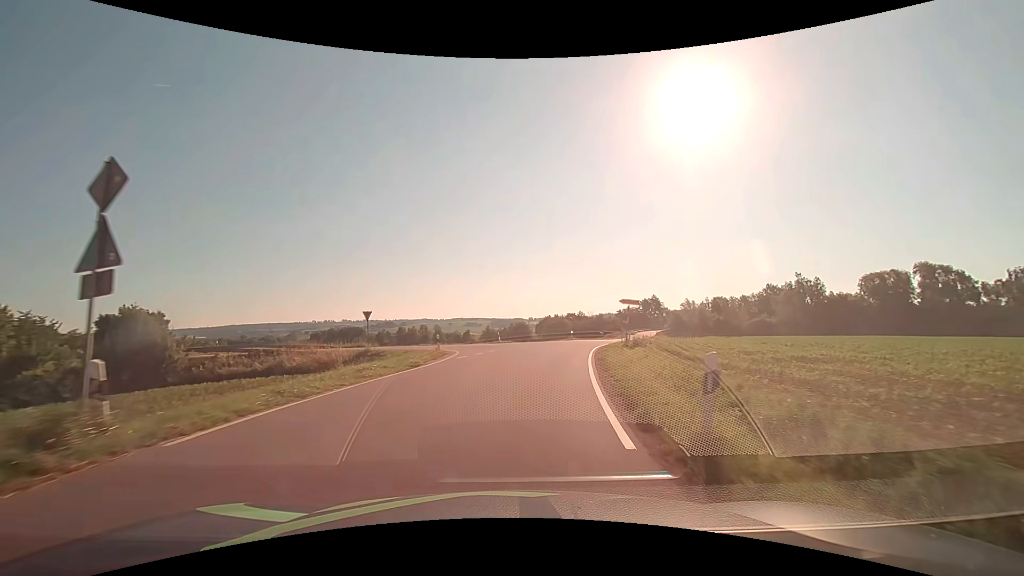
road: tertiary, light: Day
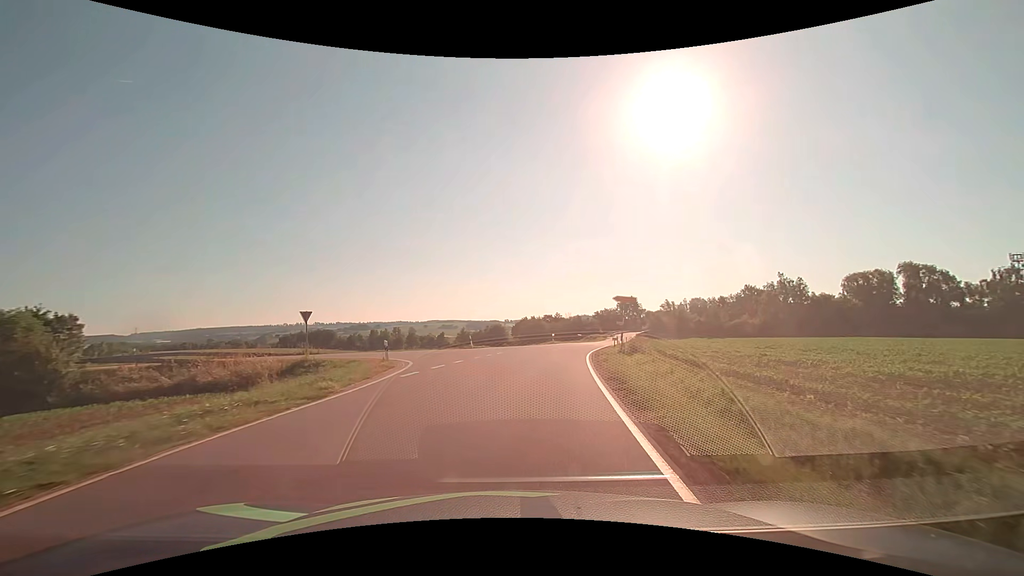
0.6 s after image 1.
(+0.1, +6.4) m; +3°
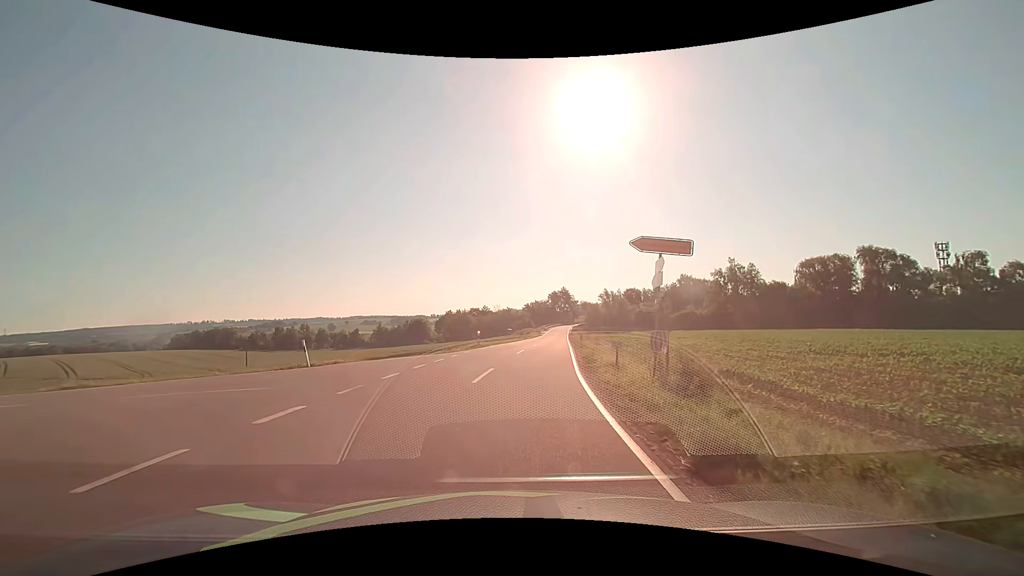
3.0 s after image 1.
(+1.7, +20.3) m; +9°
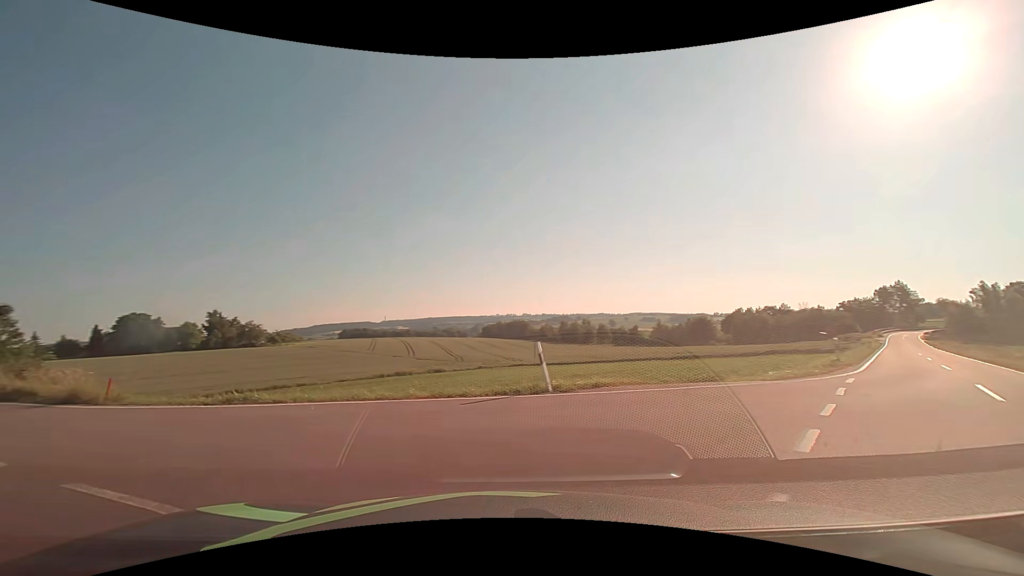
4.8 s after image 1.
(-1.9, +10.3) m; -30°
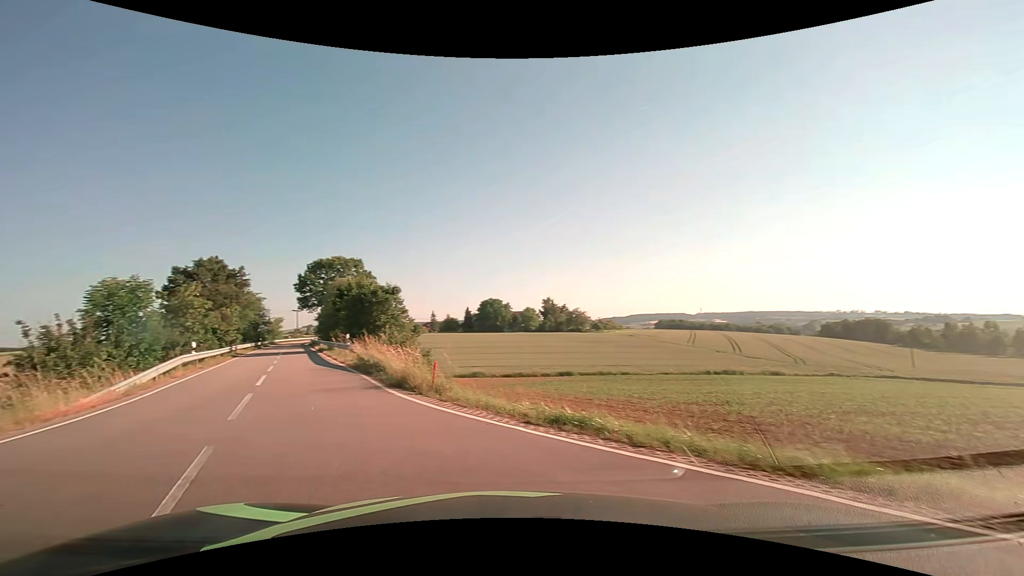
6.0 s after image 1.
(-1.8, +5.8) m; -35°
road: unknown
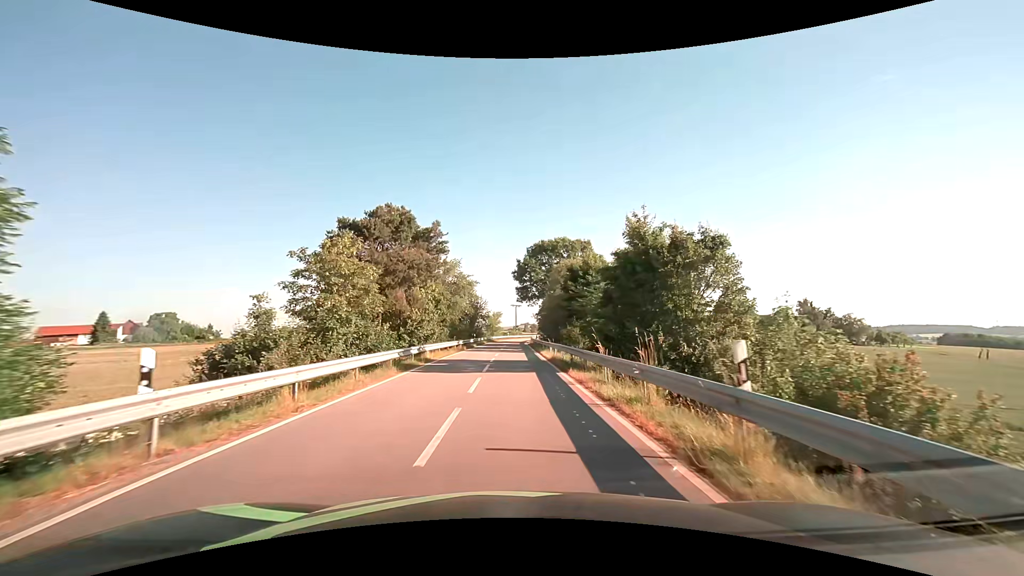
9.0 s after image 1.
(-8.4, +21.2) m; -25°
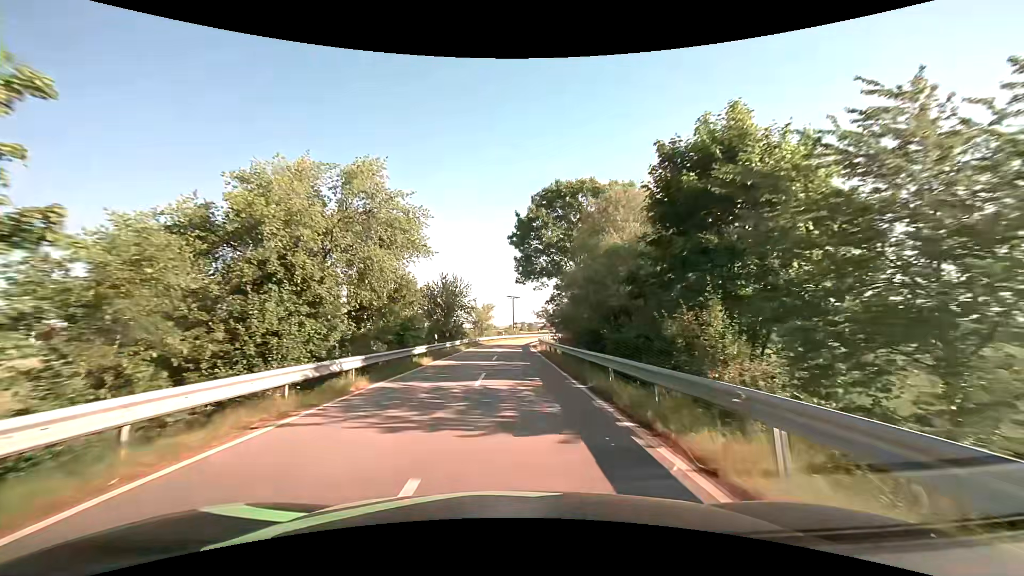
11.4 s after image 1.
(+0.2, +29.2) m; +1°
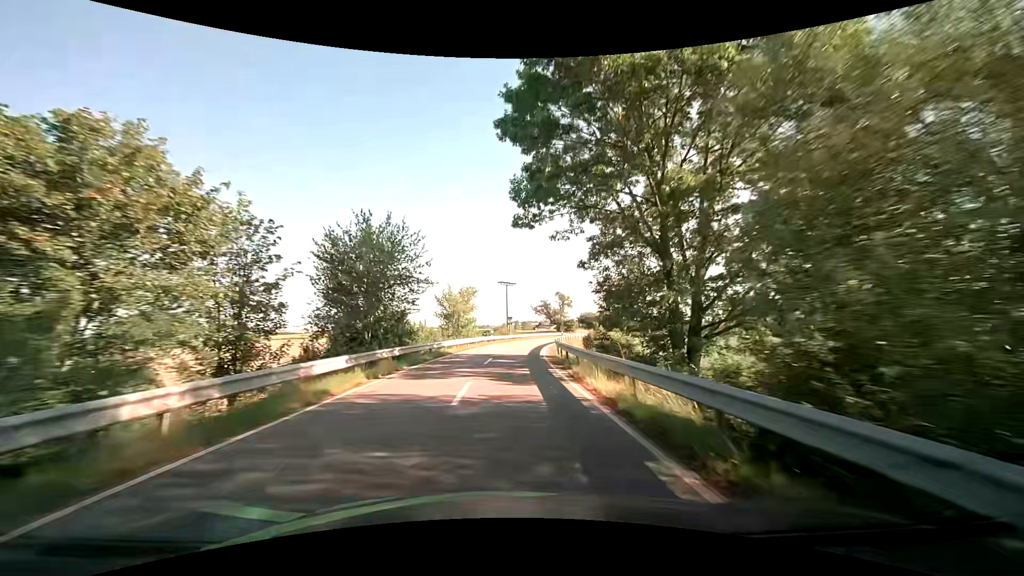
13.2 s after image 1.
(0.0, +27.7) m; 0°
(0, +10) (0, +20) (+1, +30) (+2, +40) (+3, +50) (+4, +60) (+6, +70) (+9, +79) (+11, +89) (+15, +98) m
